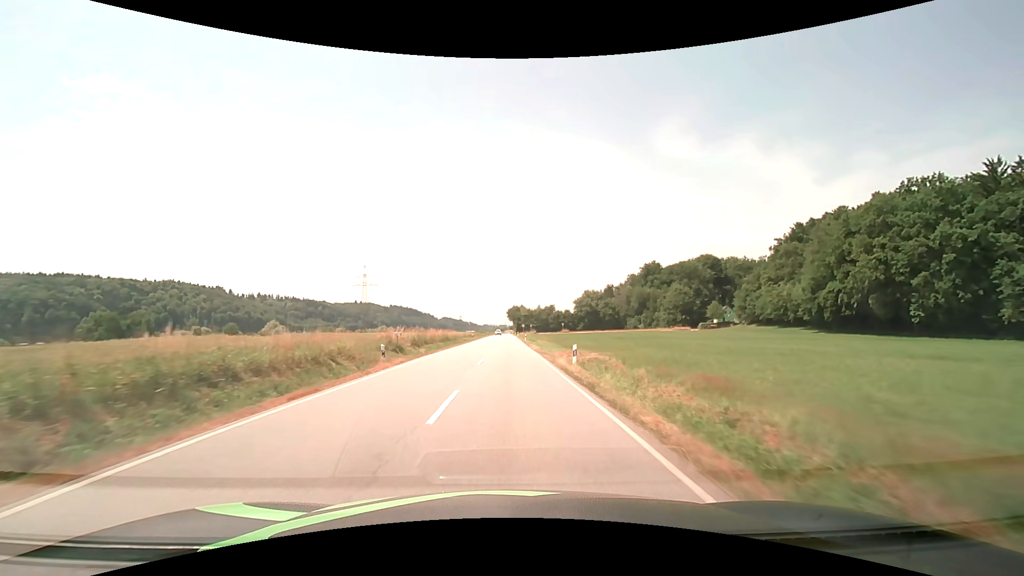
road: secondary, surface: asphalt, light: Day
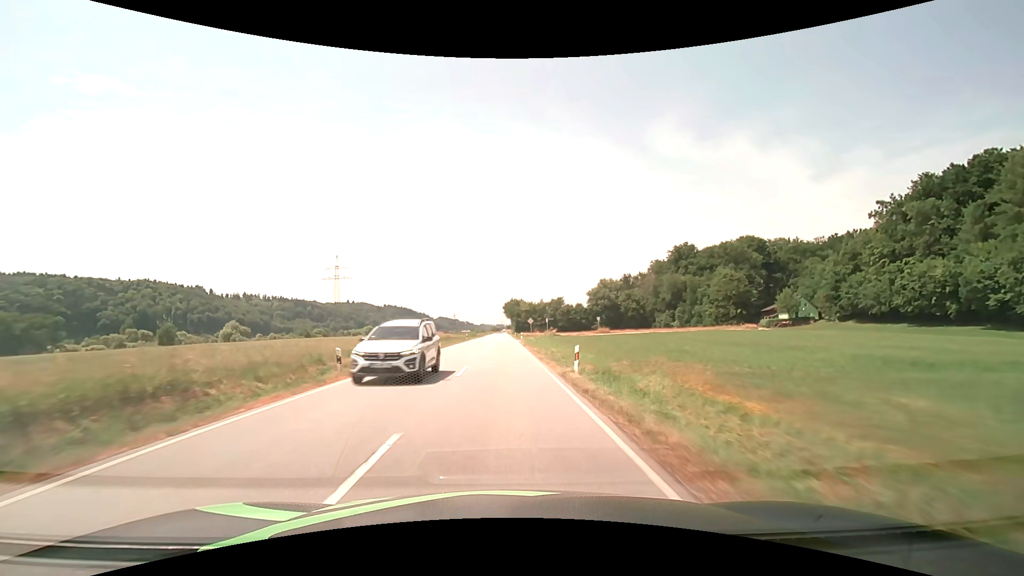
(+0.4, +53.2) m; 0°
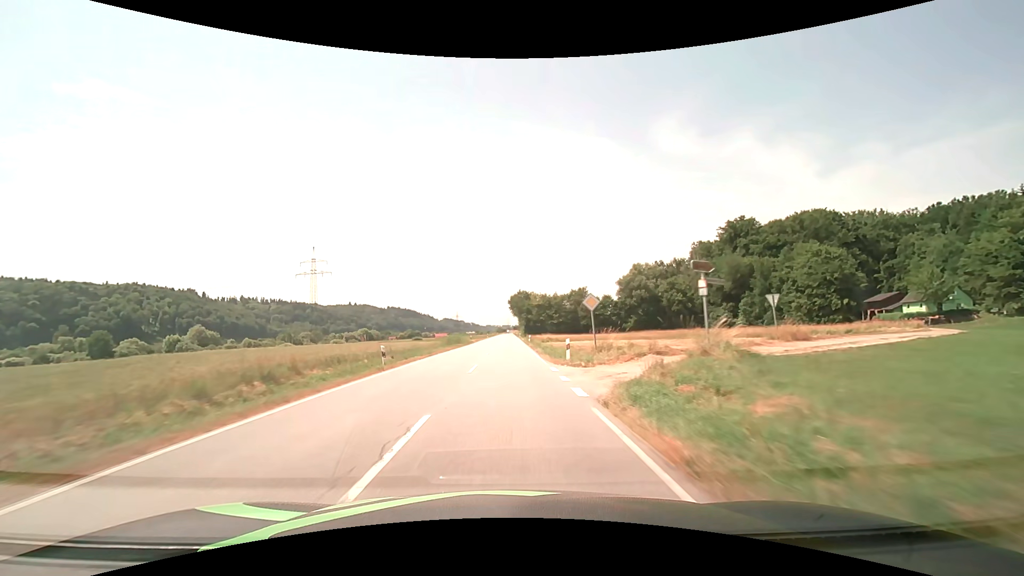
(-0.3, +46.8) m; -1°
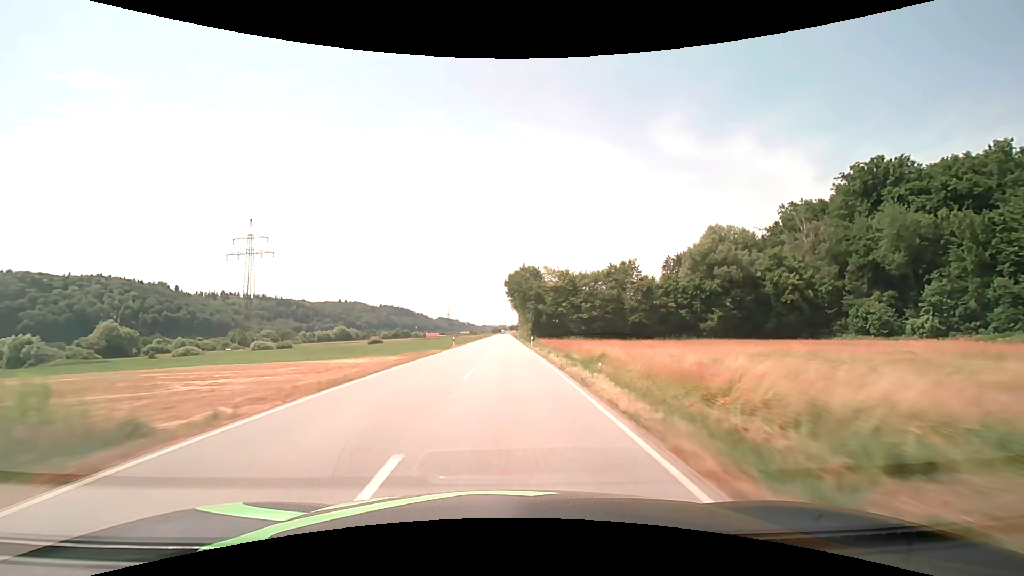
(+0.1, +63.0) m; 0°
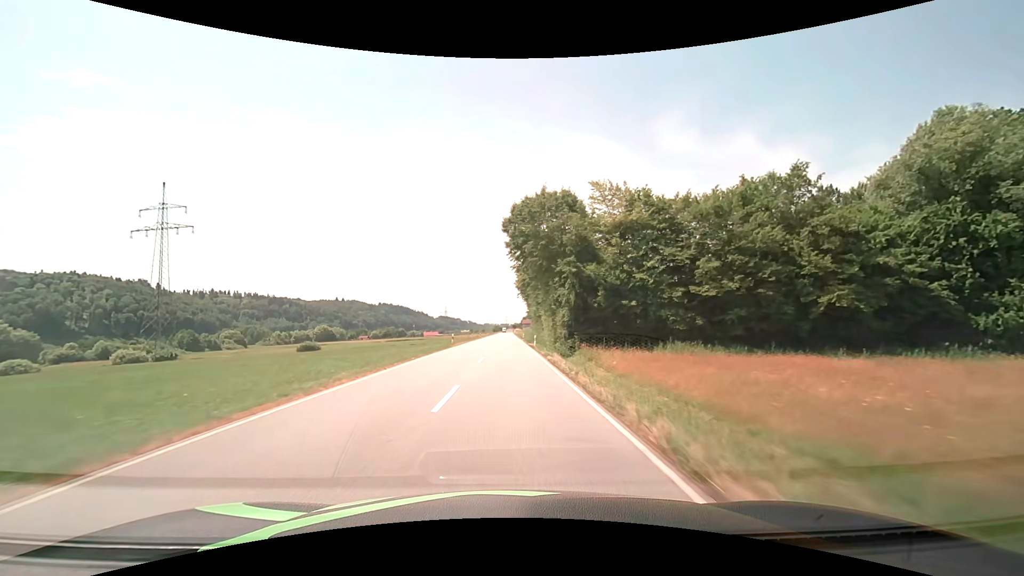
(+0.1, +53.4) m; 0°
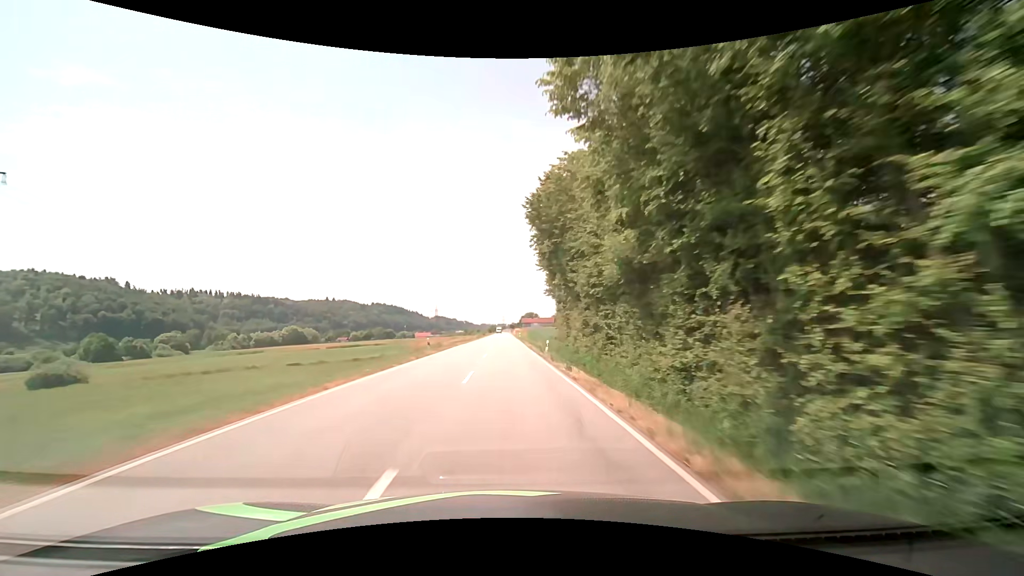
(0.0, +55.8) m; 0°
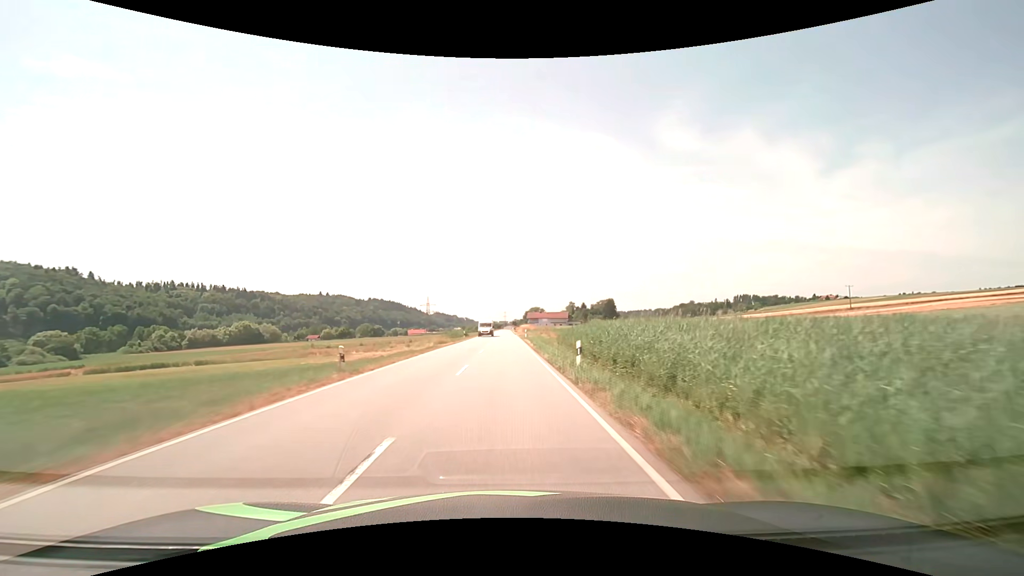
(+0.5, +70.8) m; 0°
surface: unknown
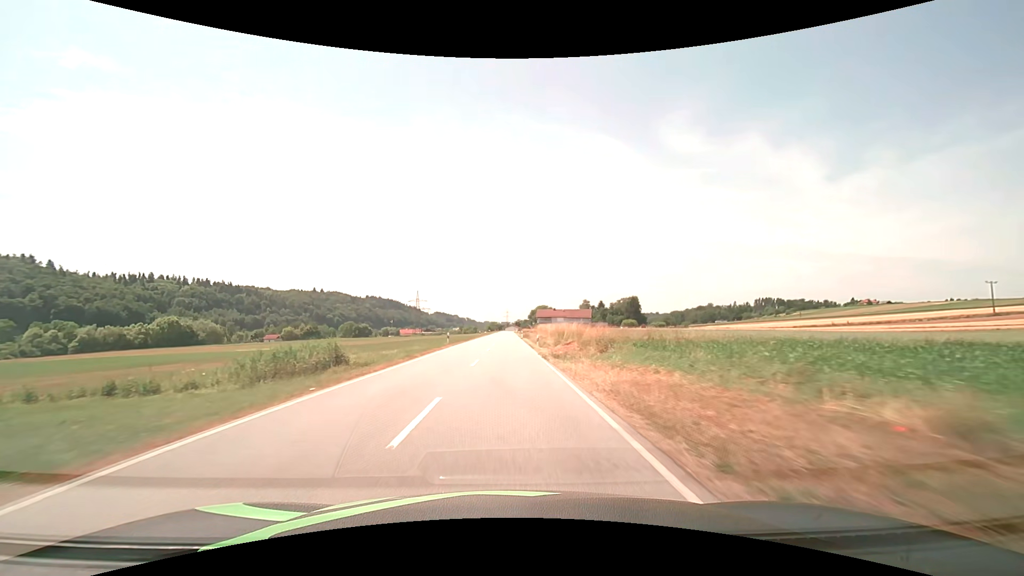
(-0.2, +68.3) m; 0°
(0, +10) (0, +20) (0, +30) (0, +40) (0, +50) (0, +60) (0, +70) (0, +80) (0, +90) (0, +100) m
